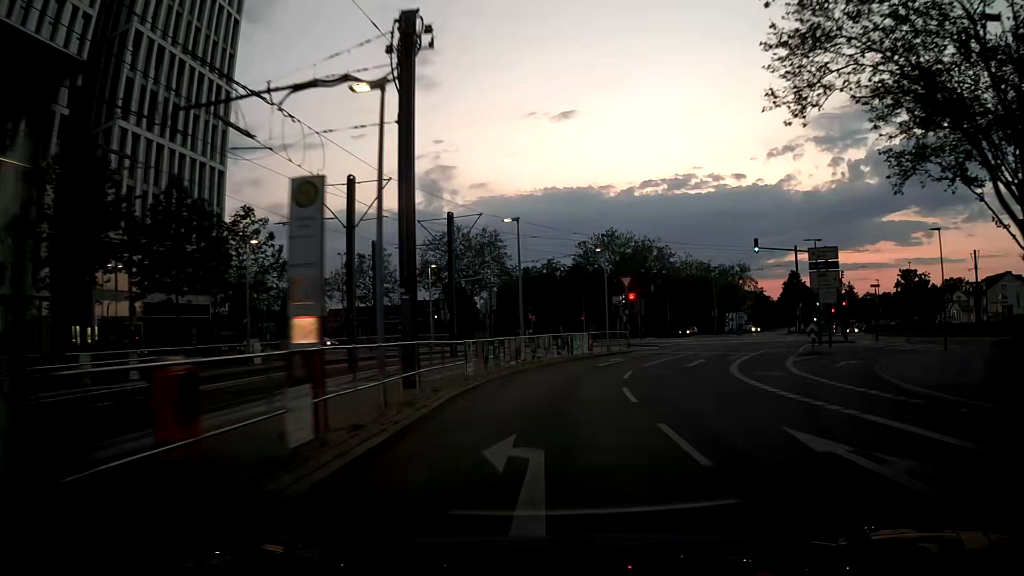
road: secondary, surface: asphalt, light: Dusk
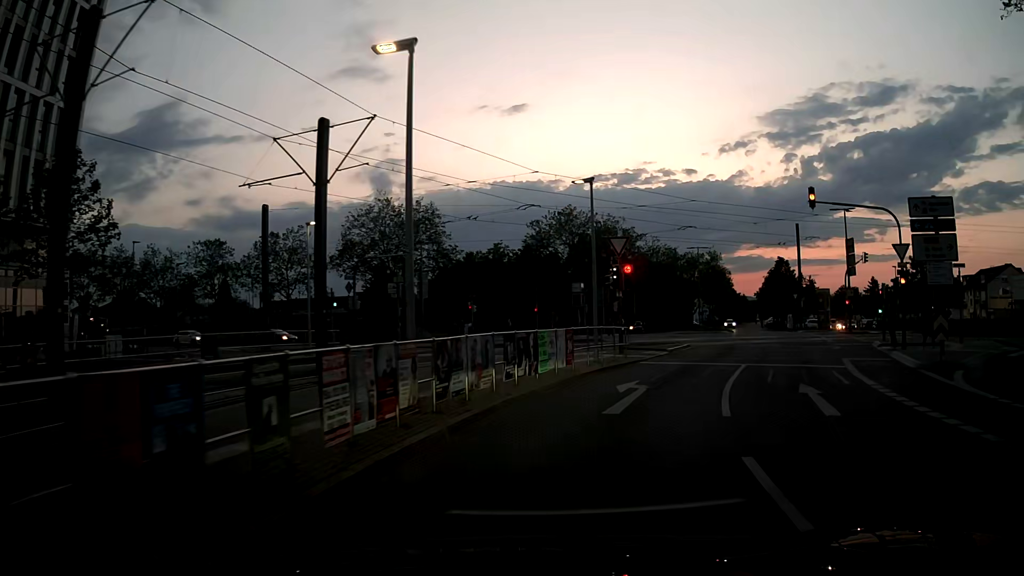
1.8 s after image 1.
(+0.2, +14.8) m; +4°
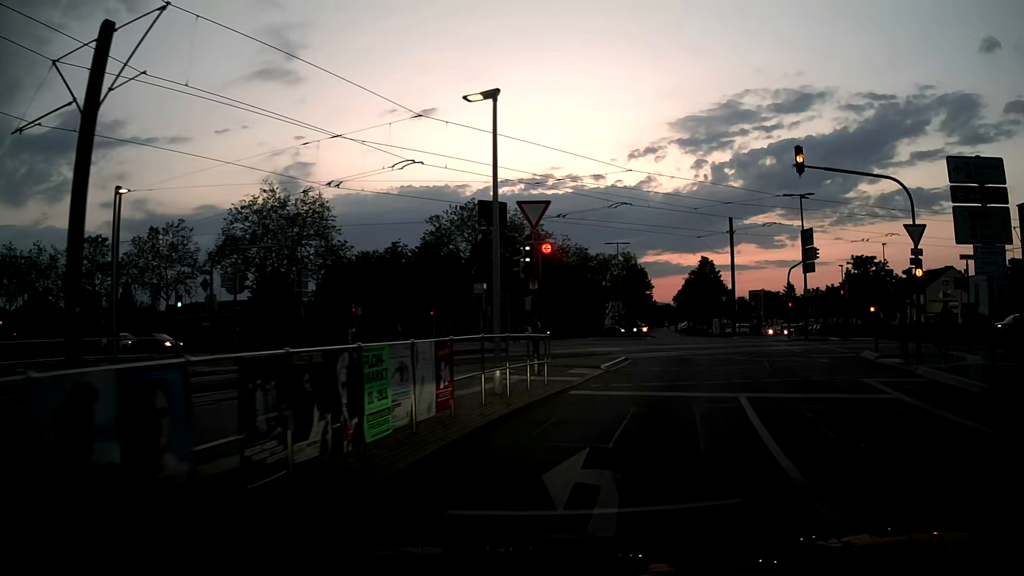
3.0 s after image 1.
(+0.5, +7.6) m; +8°
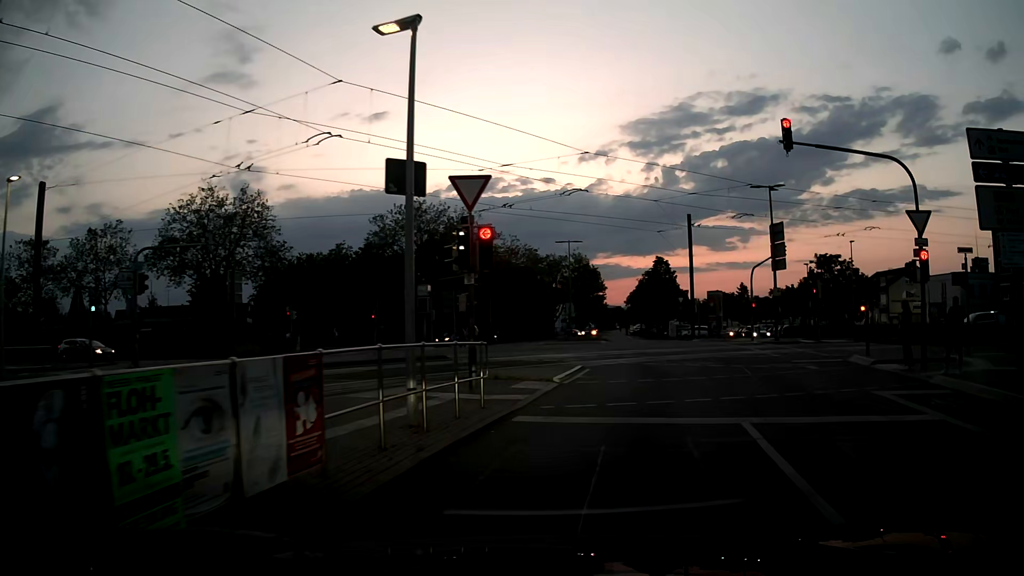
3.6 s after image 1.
(+0.1, +3.1) m; +5°
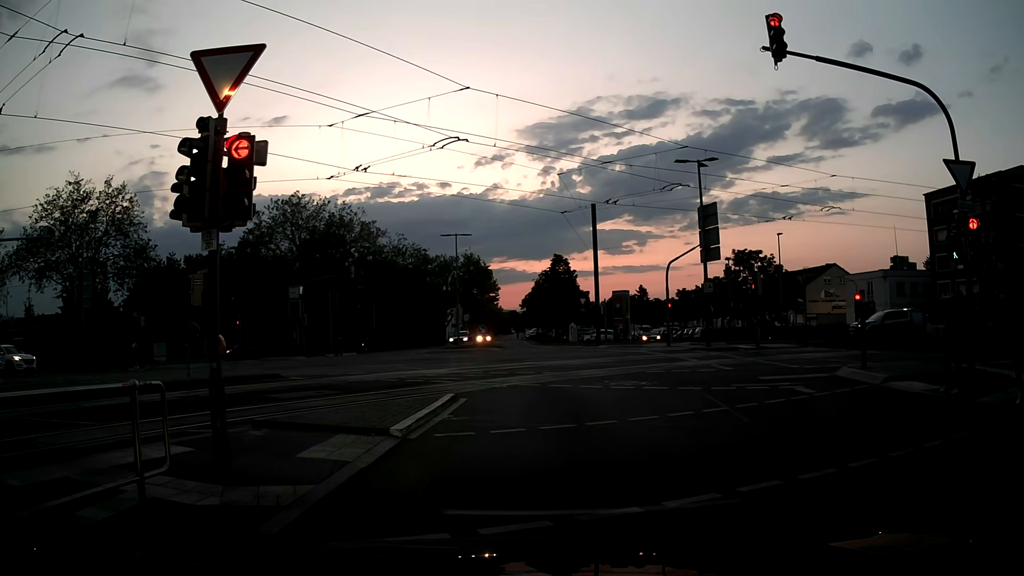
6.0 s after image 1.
(+0.5, +6.3) m; +7°
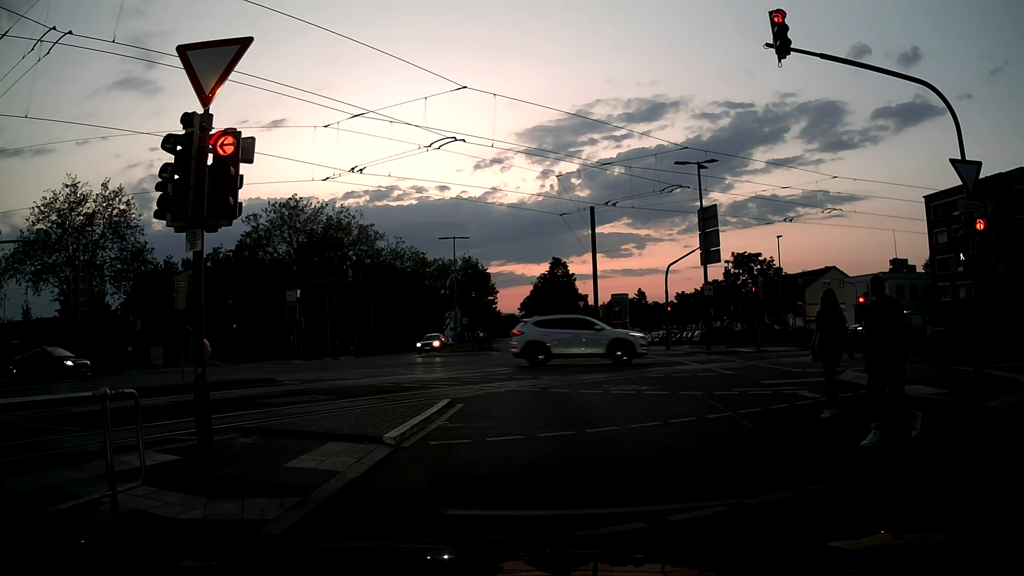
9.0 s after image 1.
(0.0, +0.4) m; 0°
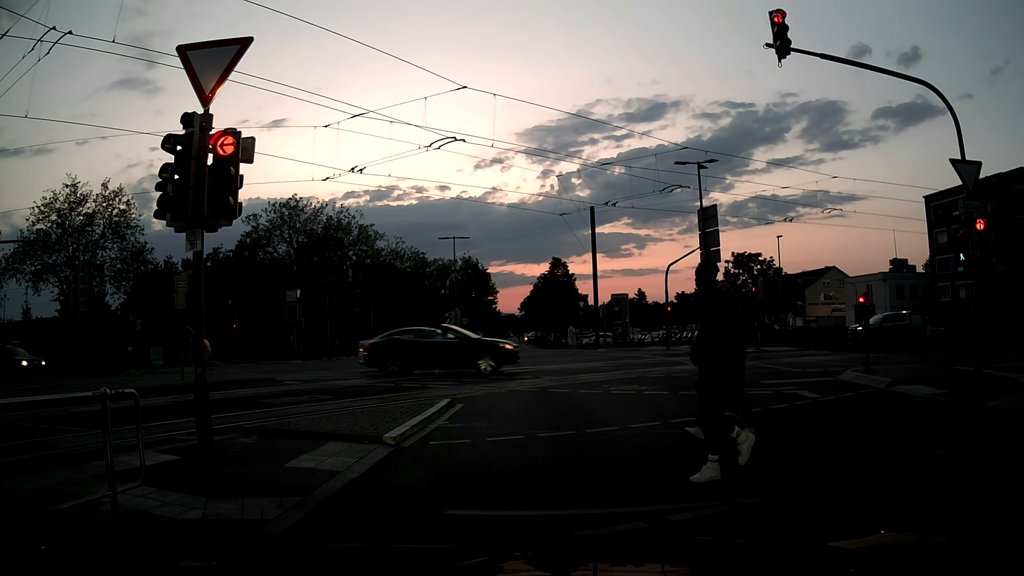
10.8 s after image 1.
(0.0, 0.0) m; 0°
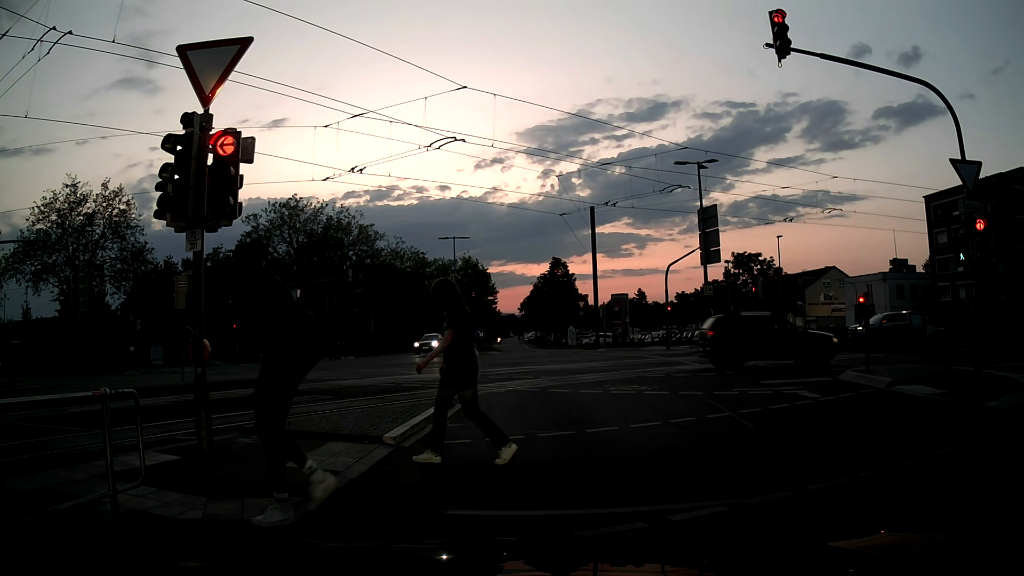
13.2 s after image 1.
(0.0, 0.0) m; 0°
(0, +10) (-1, +20) (-5, +29) (-13, +35) (-22, +39) (-31, +41) (-41, +42) (-51, +42) (-61, +42) (-71, +42) m
